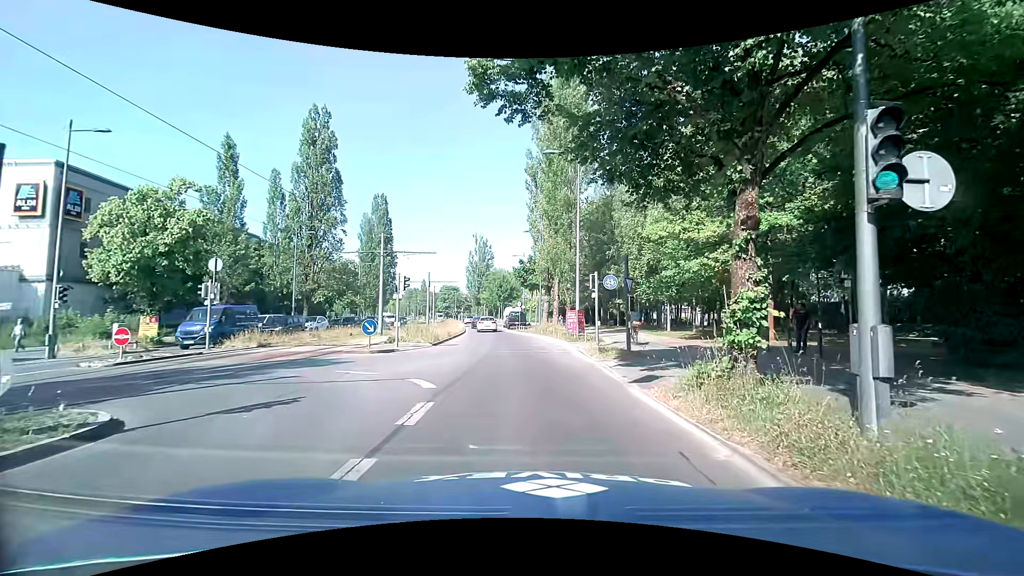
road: secondary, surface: asphalt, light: Day
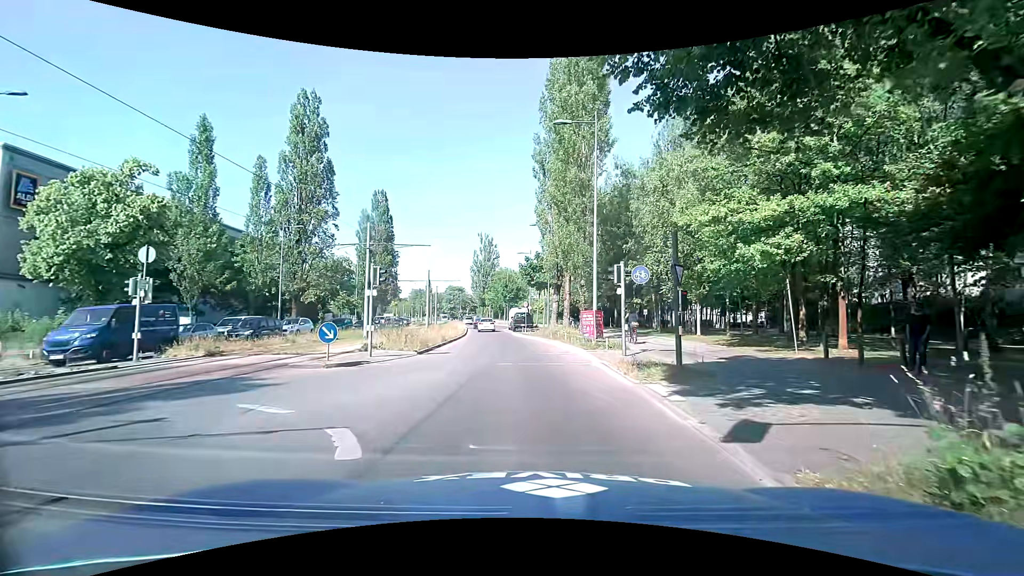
(0.0, +4.7) m; -1°
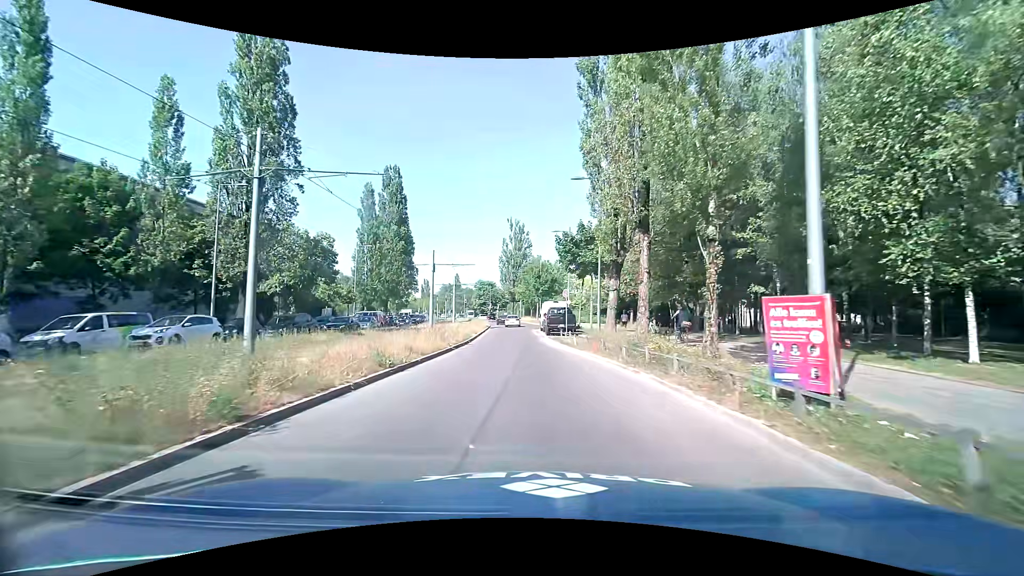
(-0.2, +16.0) m; -3°
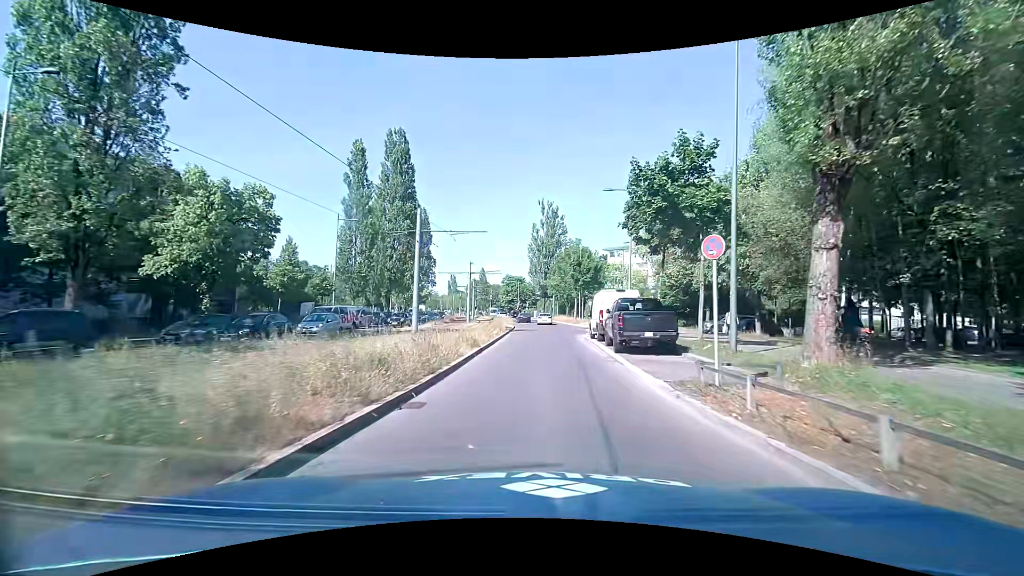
(-0.9, +17.0) m; -4°
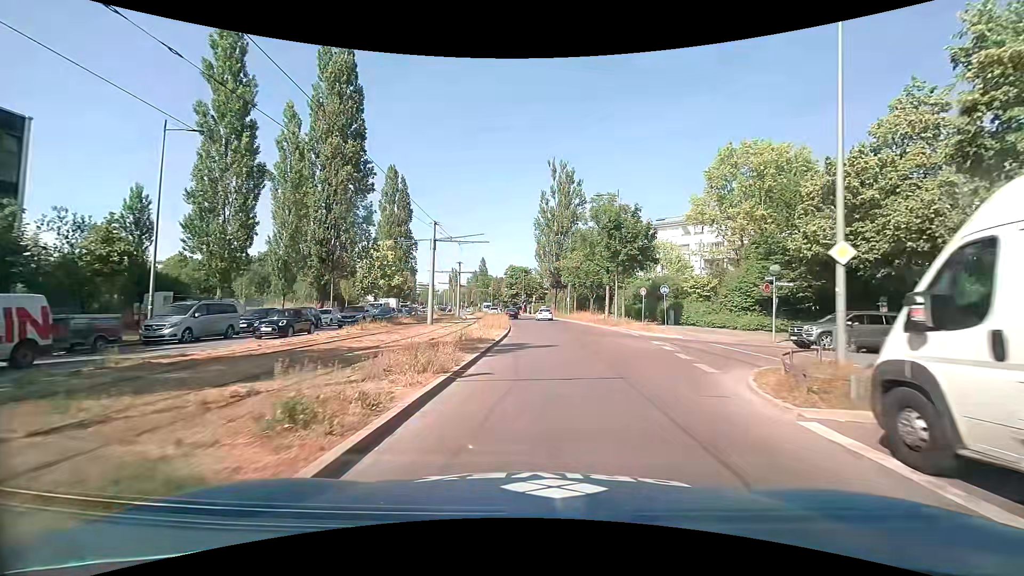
(0.0, +23.5) m; 0°
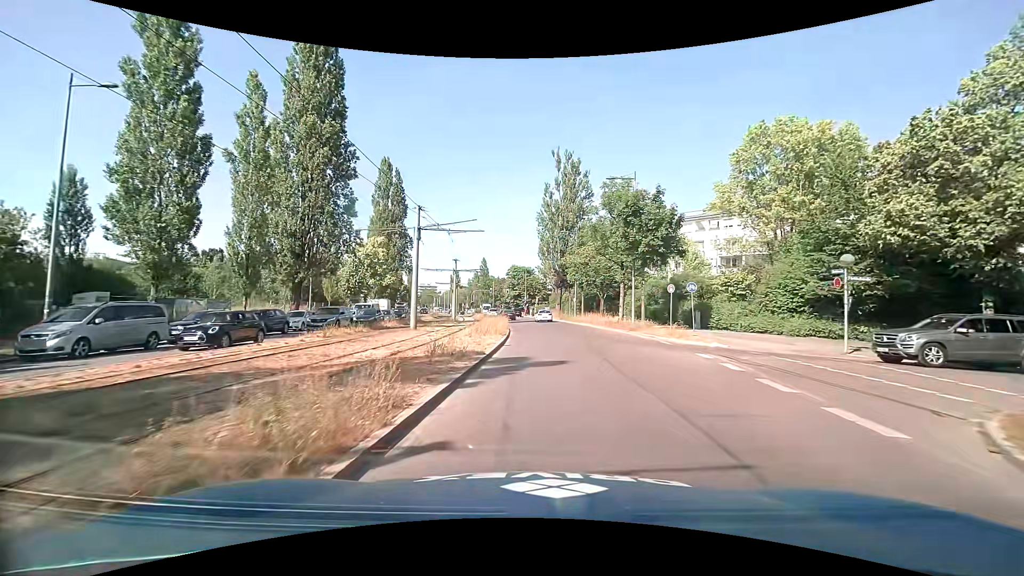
(0.0, +5.4) m; -1°
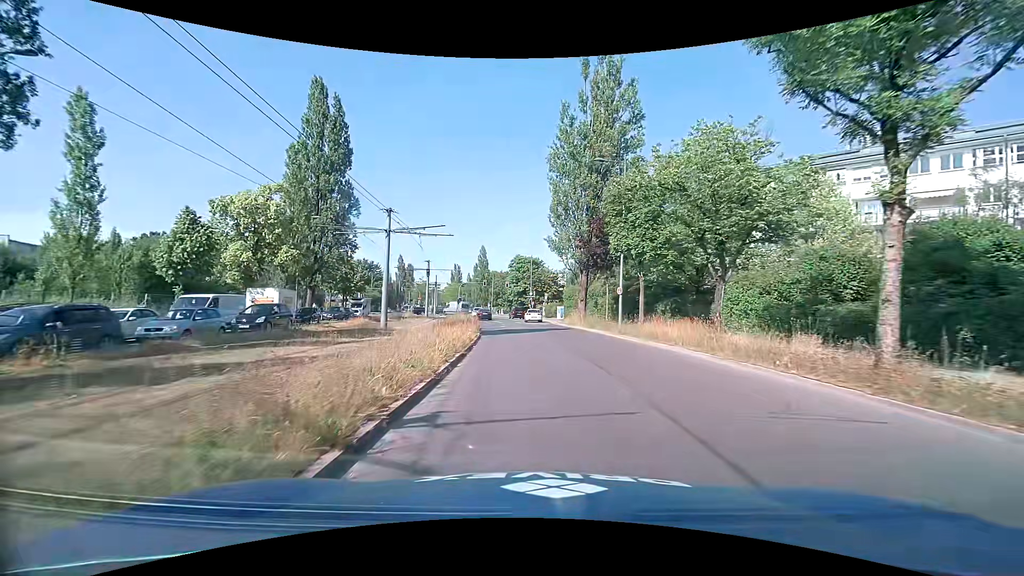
(+0.3, +28.0) m; -1°
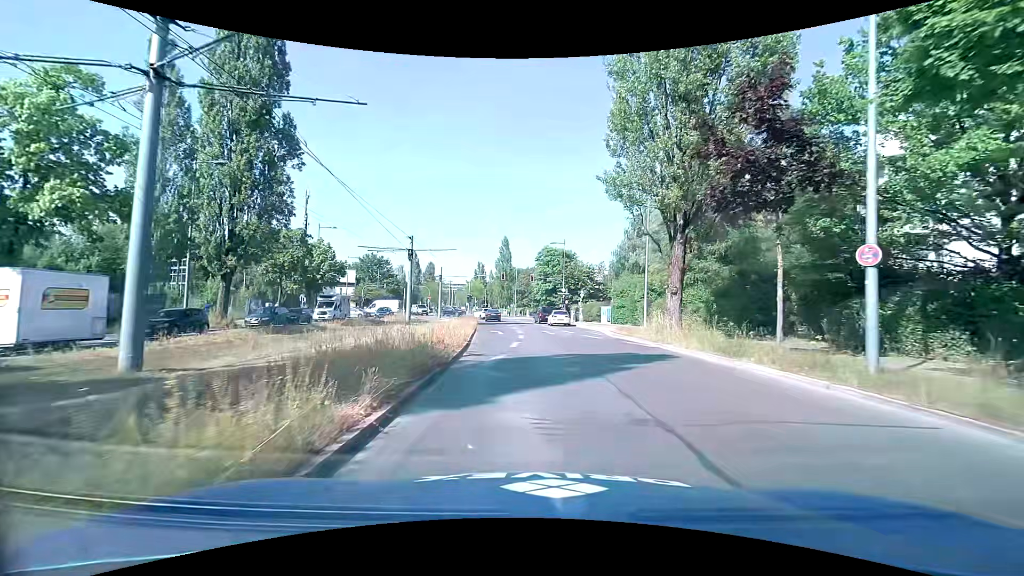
(-0.4, +20.0) m; -3°
